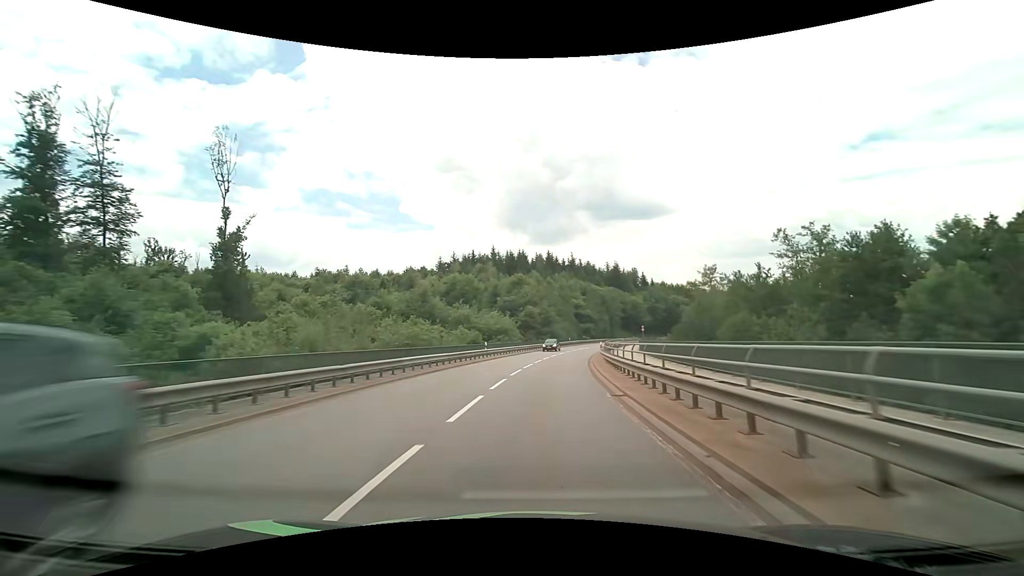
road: secondary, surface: asphalt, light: Day
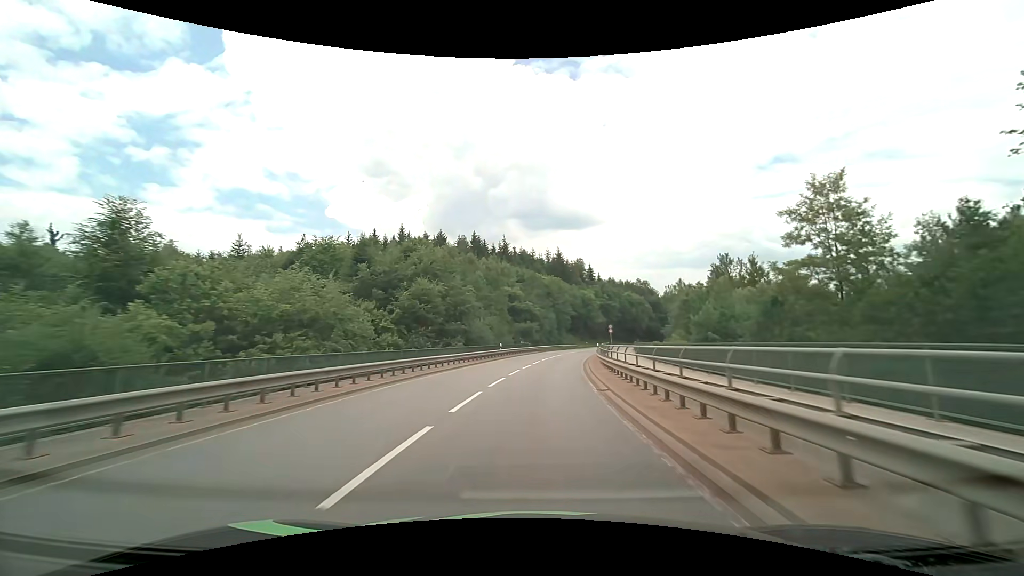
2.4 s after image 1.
(+2.9, +40.1) m; +8°
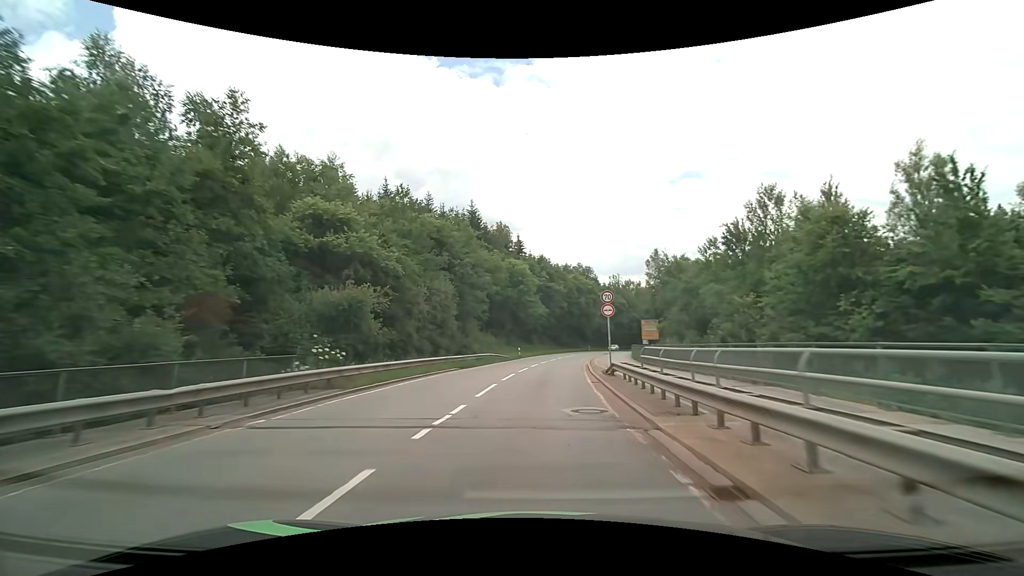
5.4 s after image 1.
(+4.3, +50.5) m; +9°
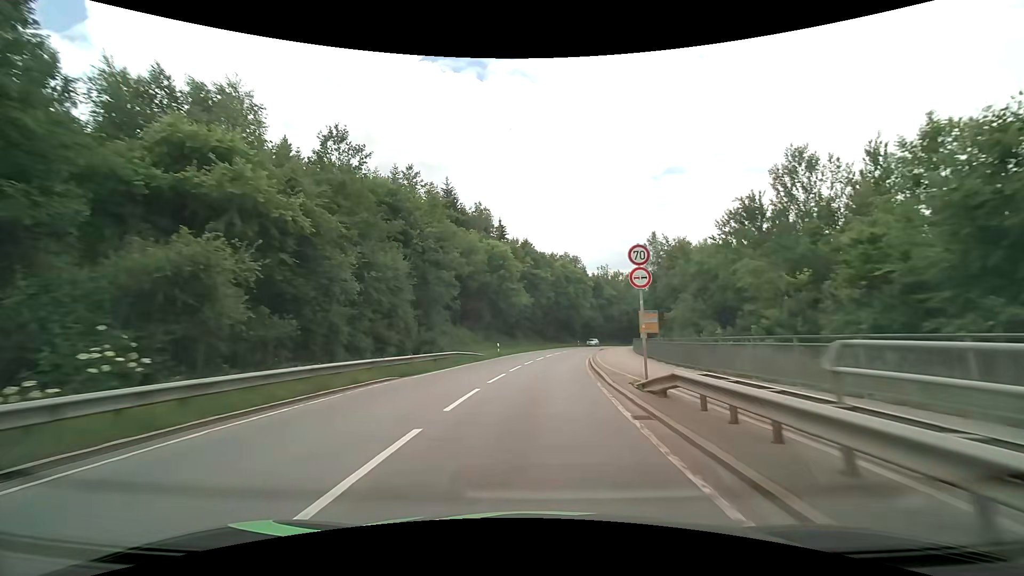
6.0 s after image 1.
(+0.2, +9.9) m; +2°
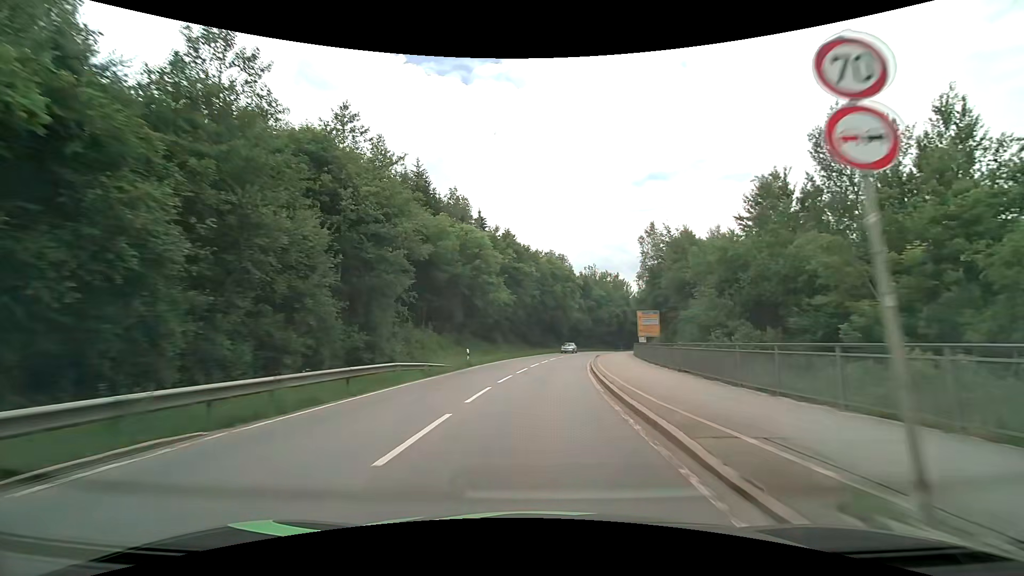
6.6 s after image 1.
(+0.1, +9.7) m; +2°
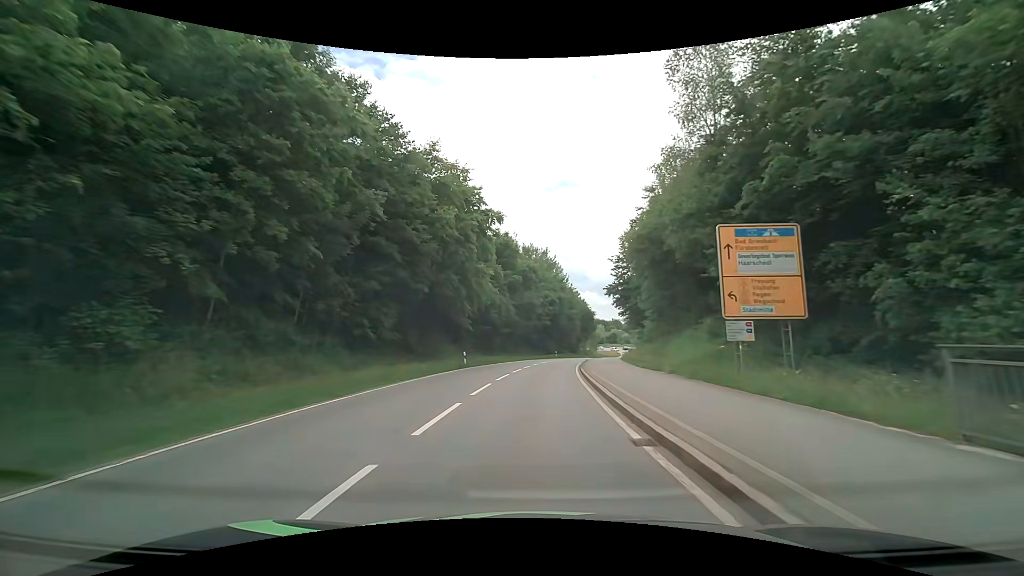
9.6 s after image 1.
(+3.7, +45.3) m; +10°
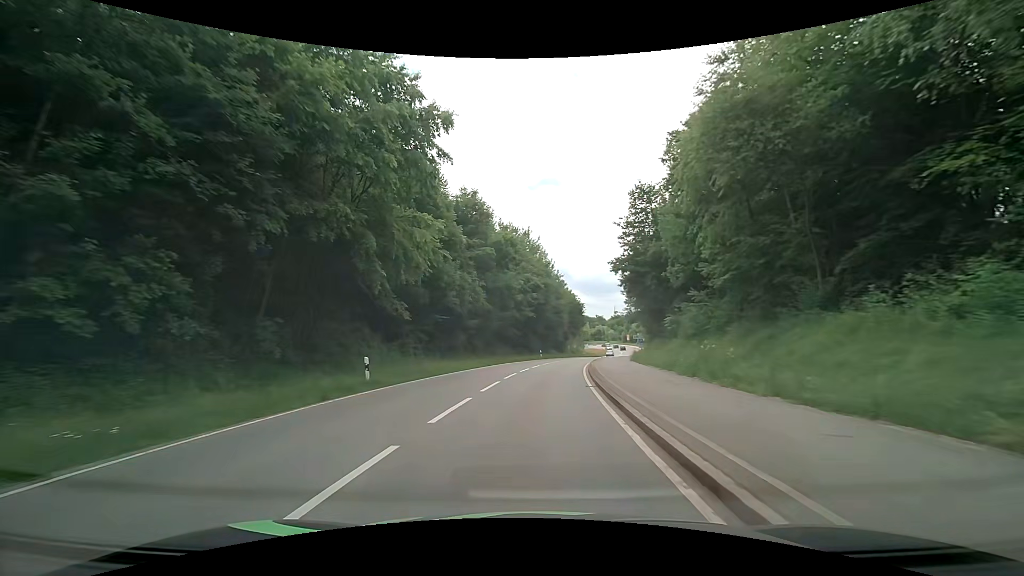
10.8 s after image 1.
(+0.4, +16.9) m; +2°
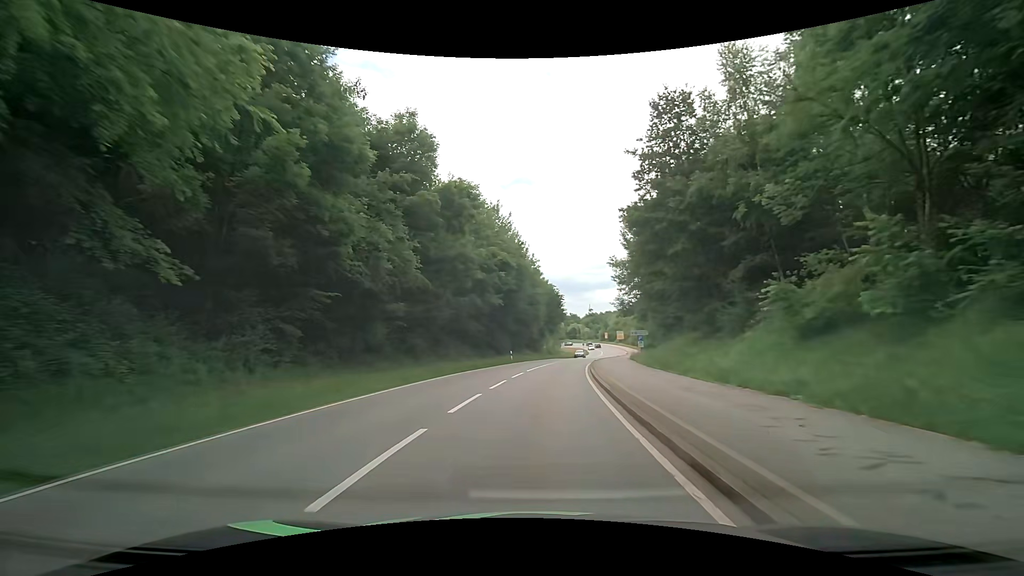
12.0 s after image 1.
(+0.4, +16.3) m; +3°
